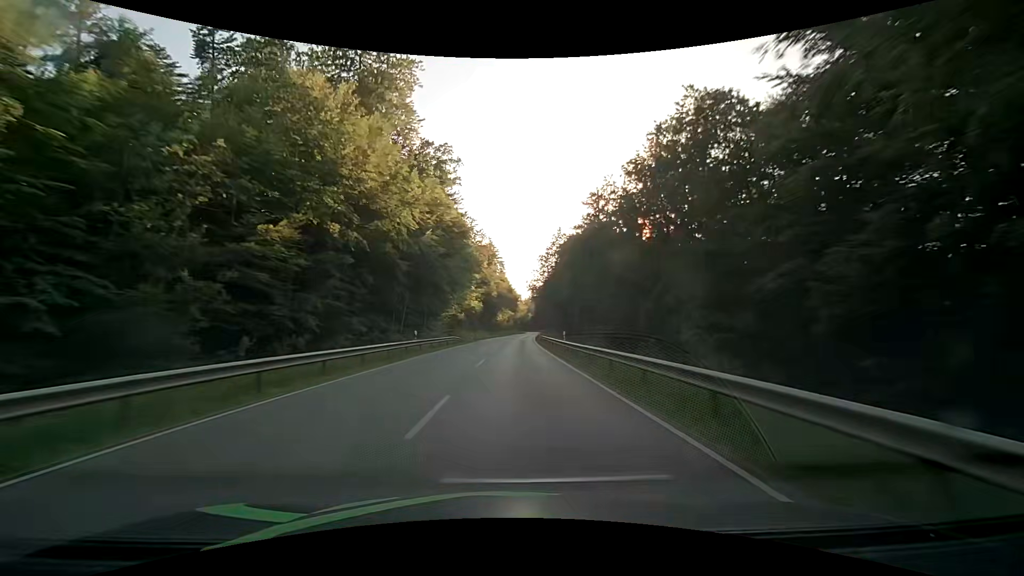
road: secondary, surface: asphalt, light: Day
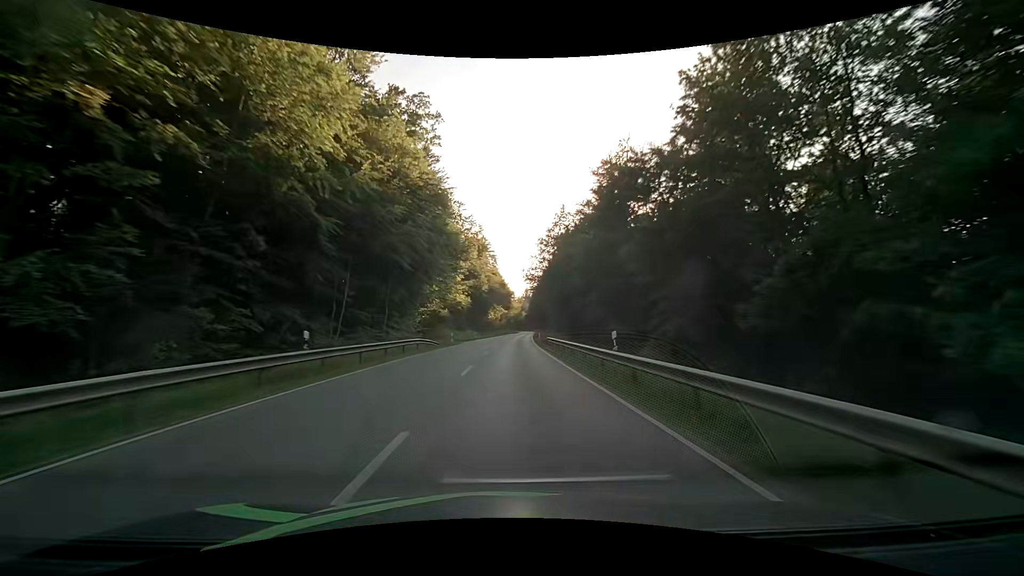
(+0.3, +15.7) m; +2°
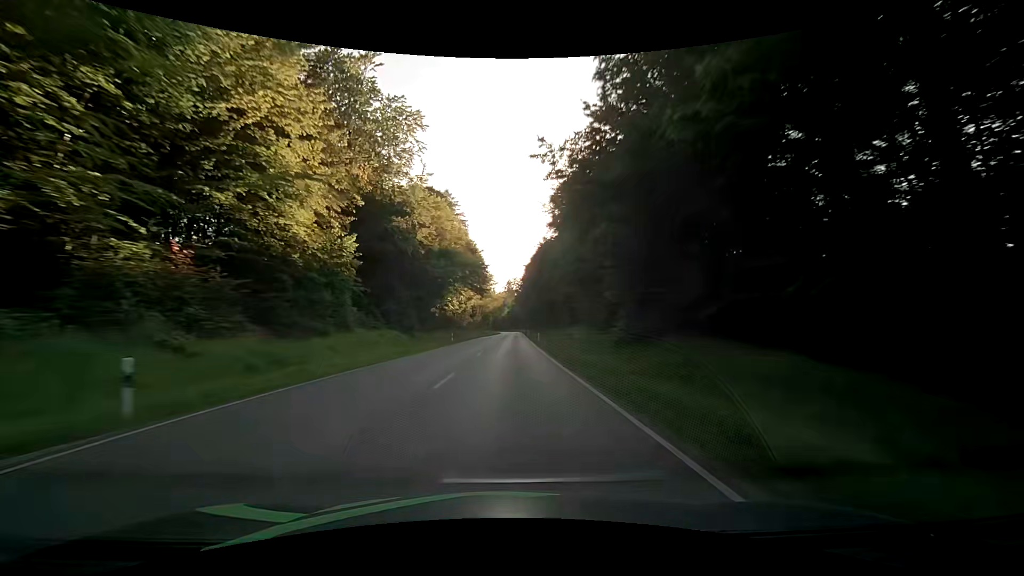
(+1.1, +63.0) m; +2°
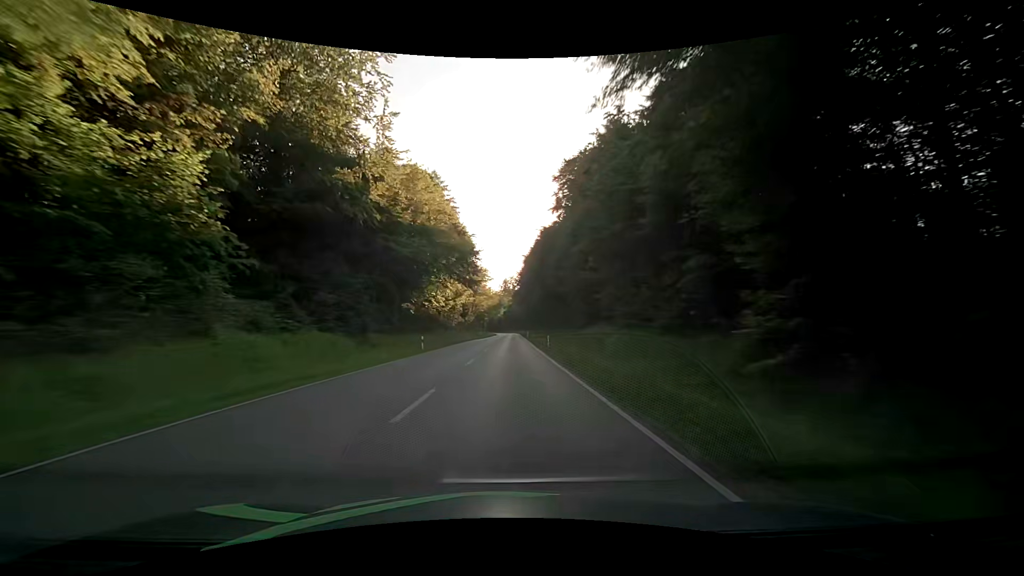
(0.0, +15.8) m; +1°
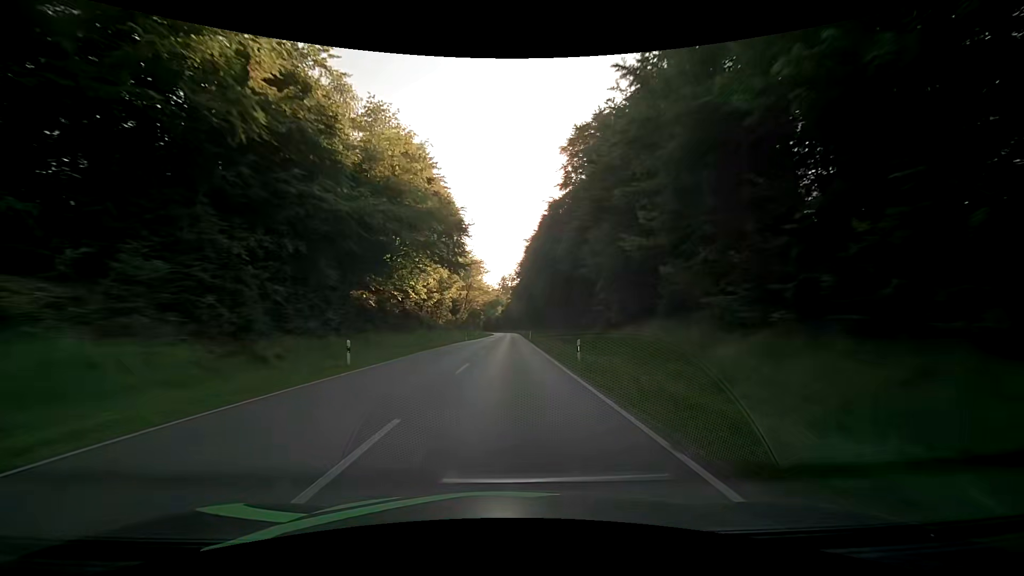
(0.0, +15.8) m; 0°
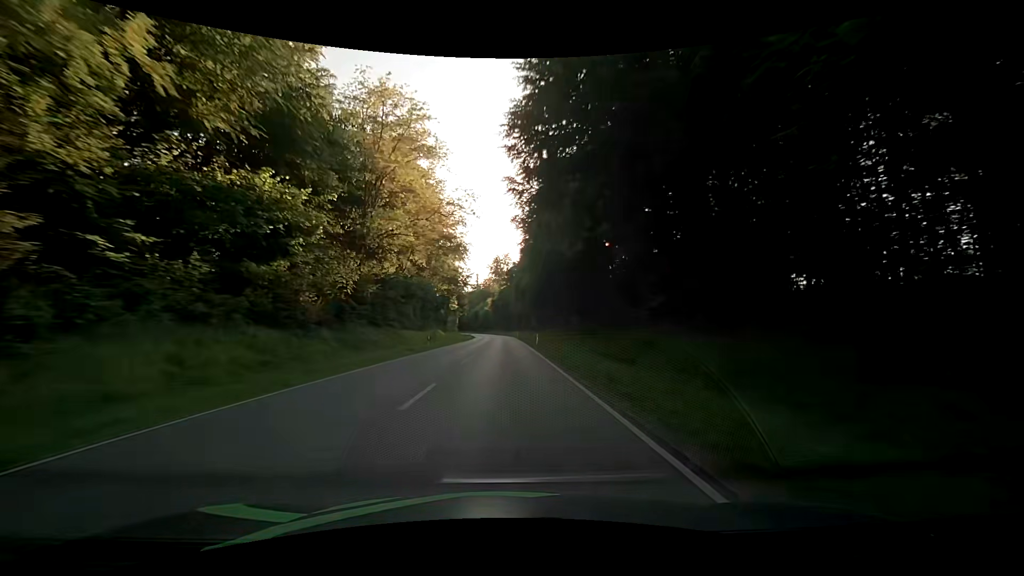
(+0.8, +79.0) m; 0°
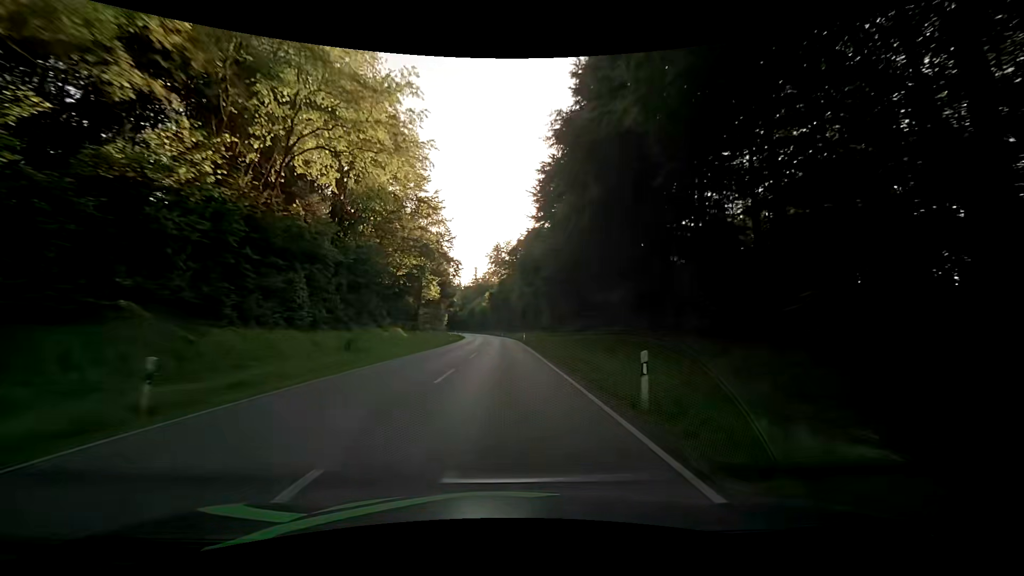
(+0.1, +31.6) m; 0°
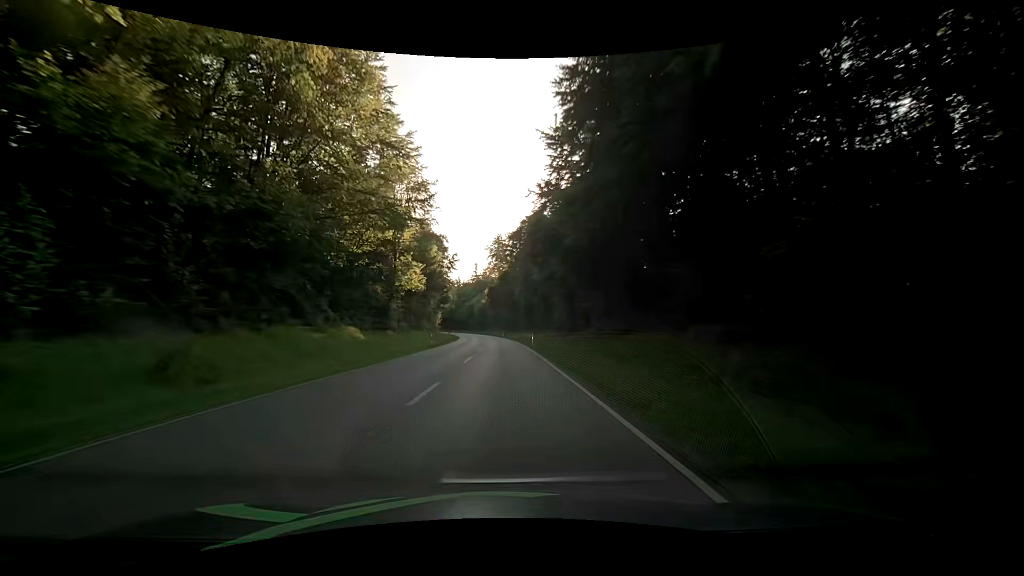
(0.0, +15.8) m; 0°
(0, +10) (0, +20) (0, +30) (-1, +40) (-1, +50) (-1, +60) (-2, +70) (-3, +80) (-3, +90) (-4, +100) m
